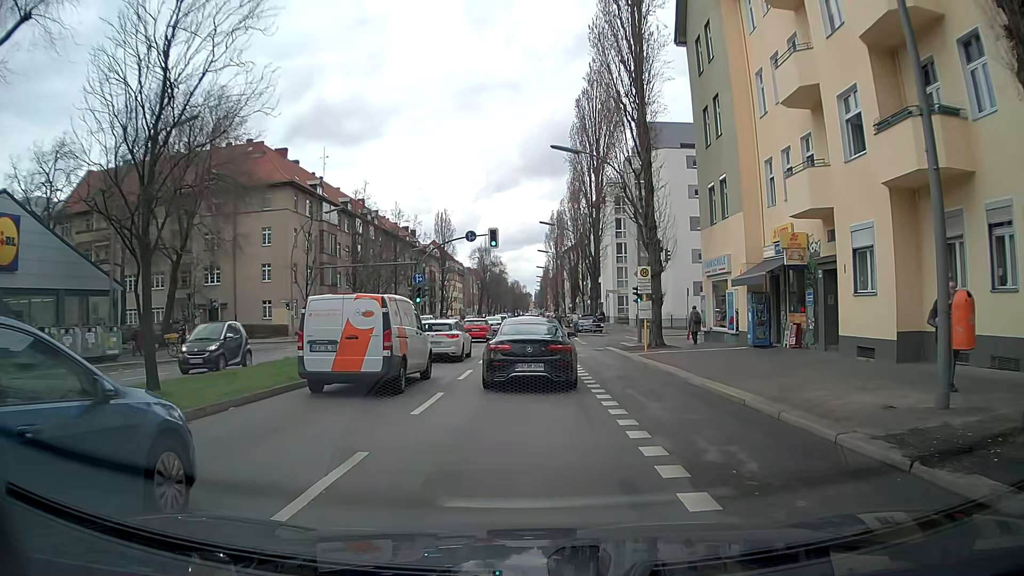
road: secondary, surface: asphalt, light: Day
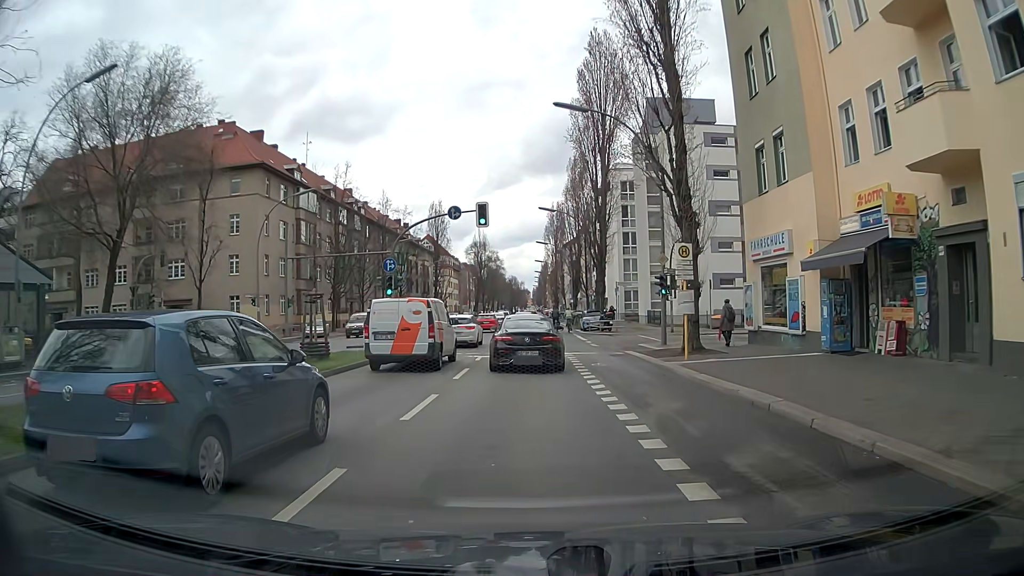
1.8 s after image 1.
(0.0, +7.1) m; -2°
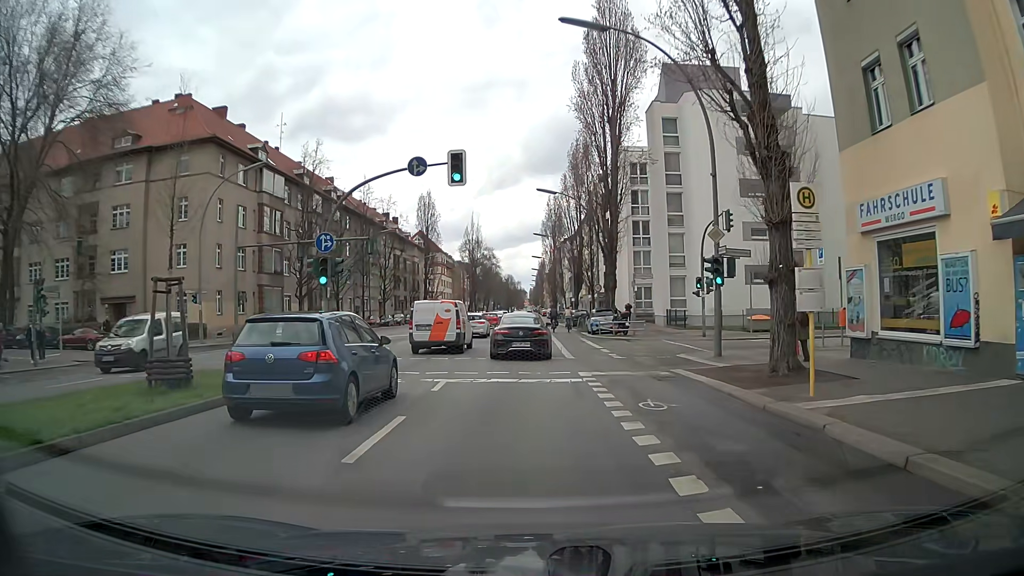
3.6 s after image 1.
(+0.2, +8.9) m; +2°
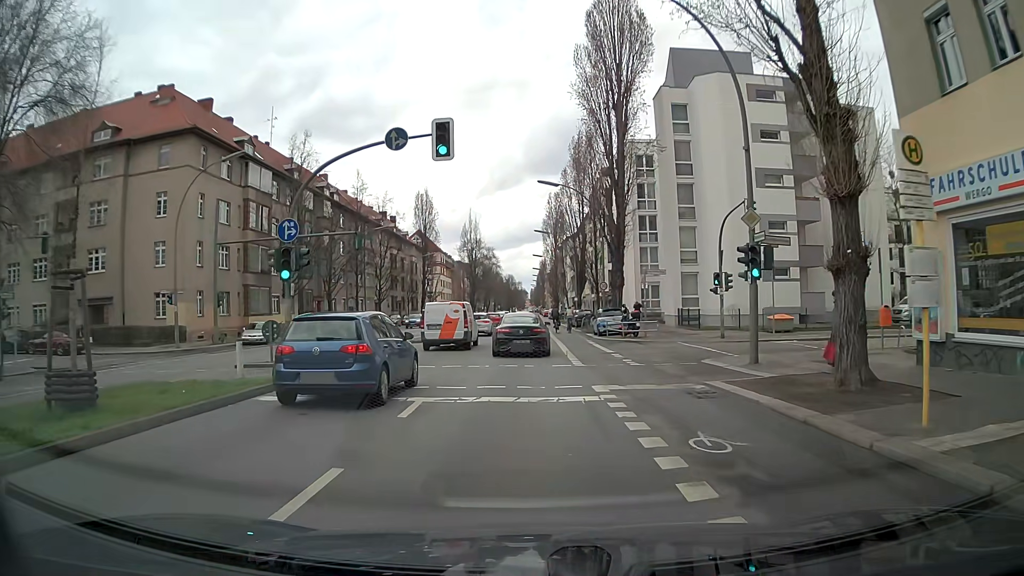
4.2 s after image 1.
(0.0, +3.3) m; 0°
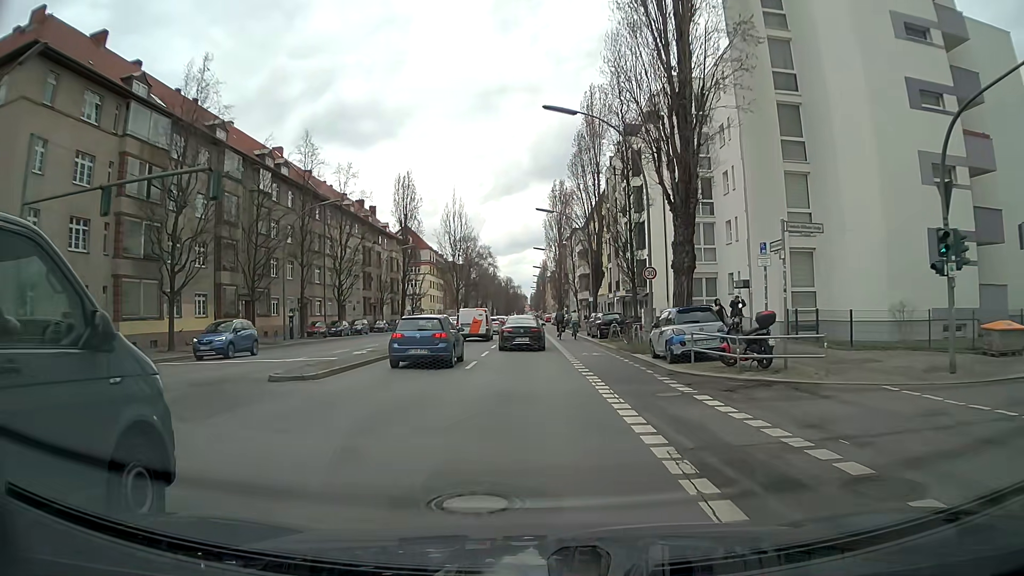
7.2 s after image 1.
(-0.1, +18.6) m; -1°
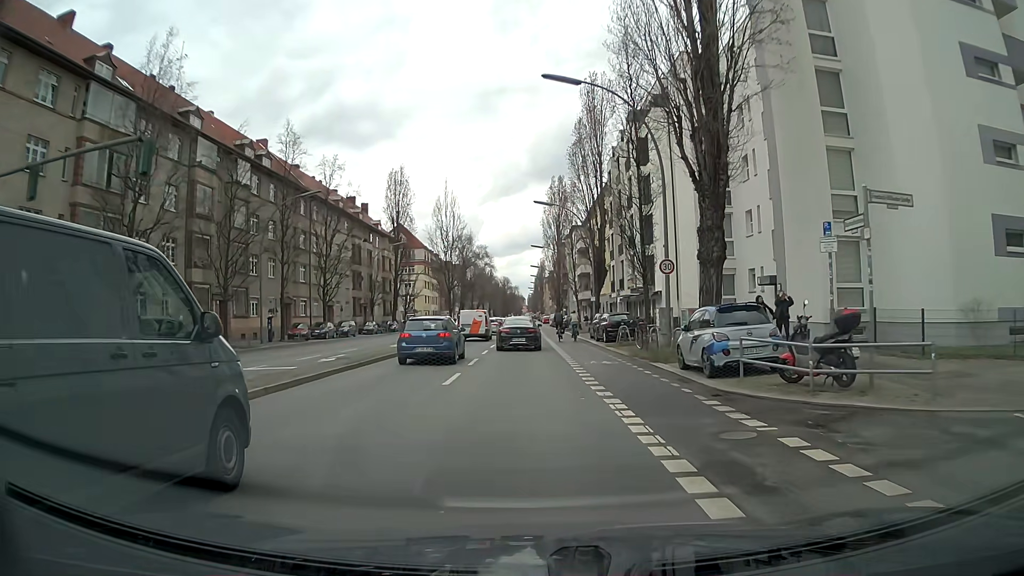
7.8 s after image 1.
(+0.1, +4.2) m; +1°
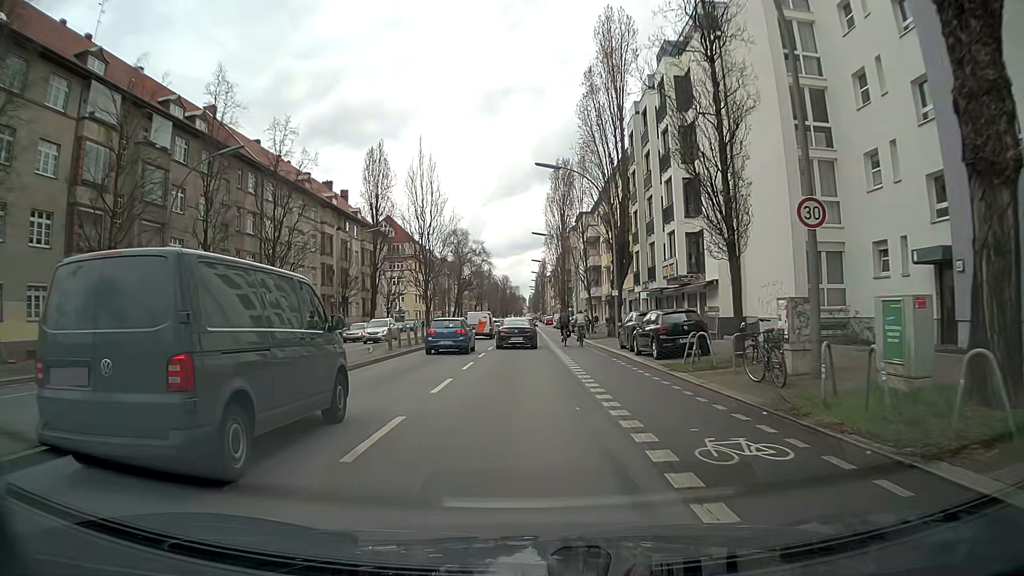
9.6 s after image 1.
(+0.2, +13.5) m; 0°
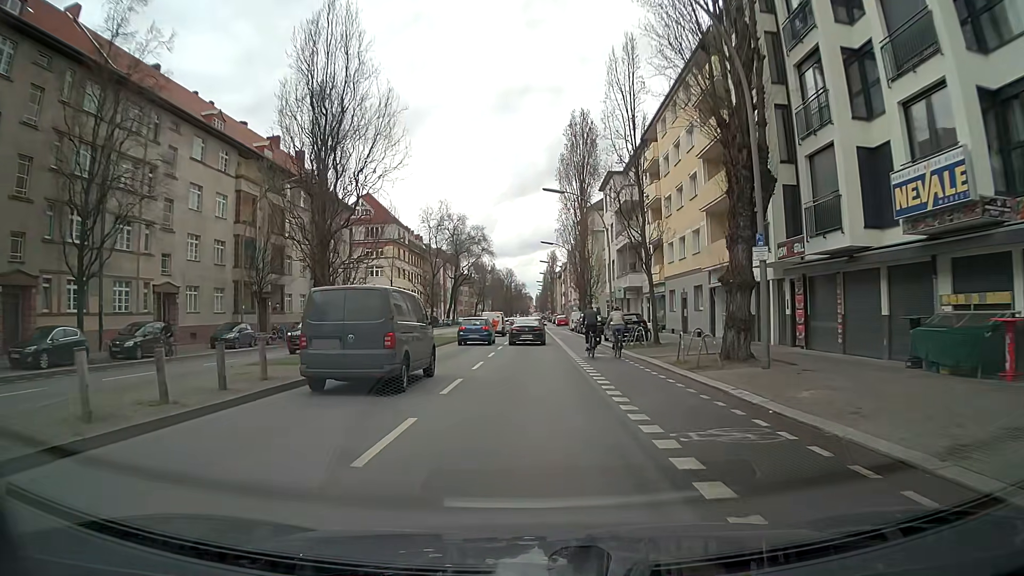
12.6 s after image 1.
(-0.2, +24.4) m; -1°
(0, +10) (0, +20) (0, +30) (0, +40) (0, +50) (0, +60) (+1, +70) (+1, +80) (+1, +90) (+1, +100) m
